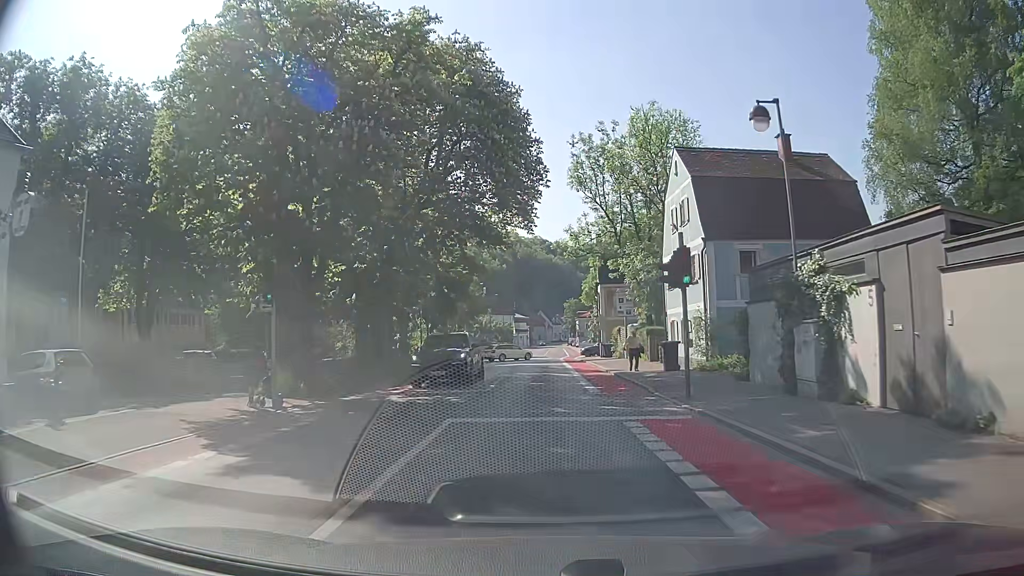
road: tertiary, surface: asphalt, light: Day
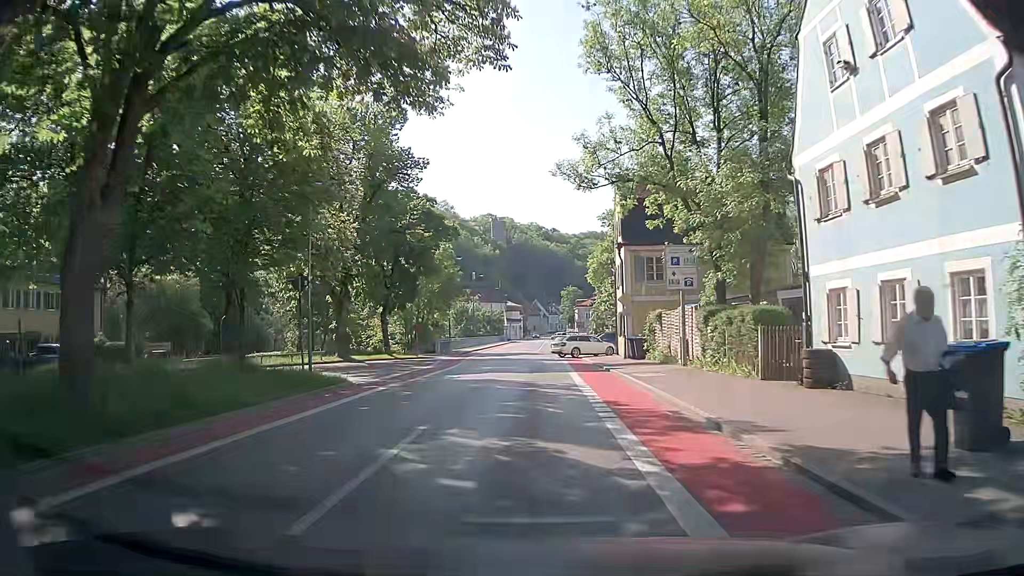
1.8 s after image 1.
(+0.2, +18.4) m; +1°
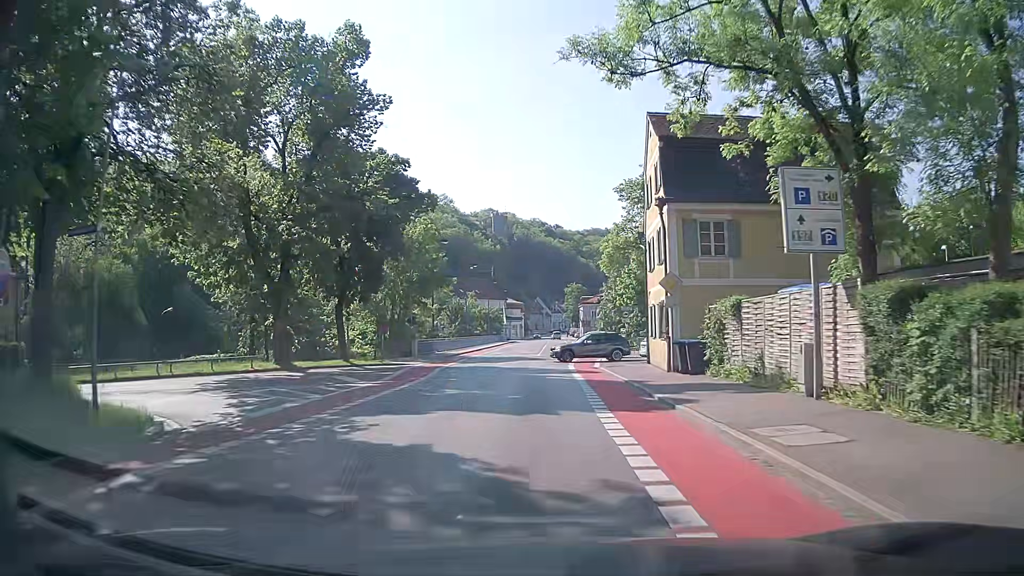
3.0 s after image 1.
(-0.2, +11.4) m; -1°
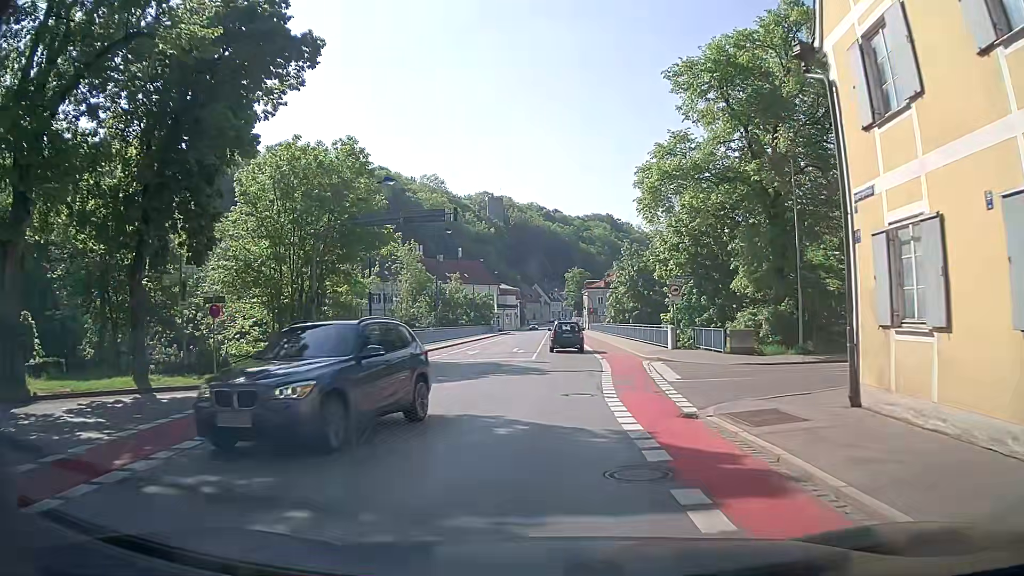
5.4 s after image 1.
(-0.1, +20.2) m; +1°
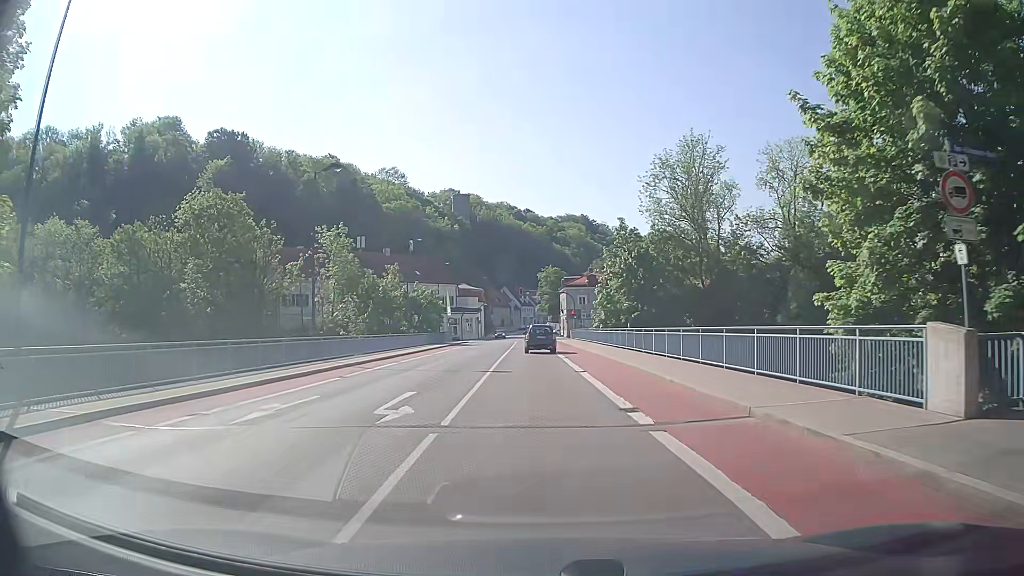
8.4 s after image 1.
(+0.2, +25.4) m; +2°
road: residential
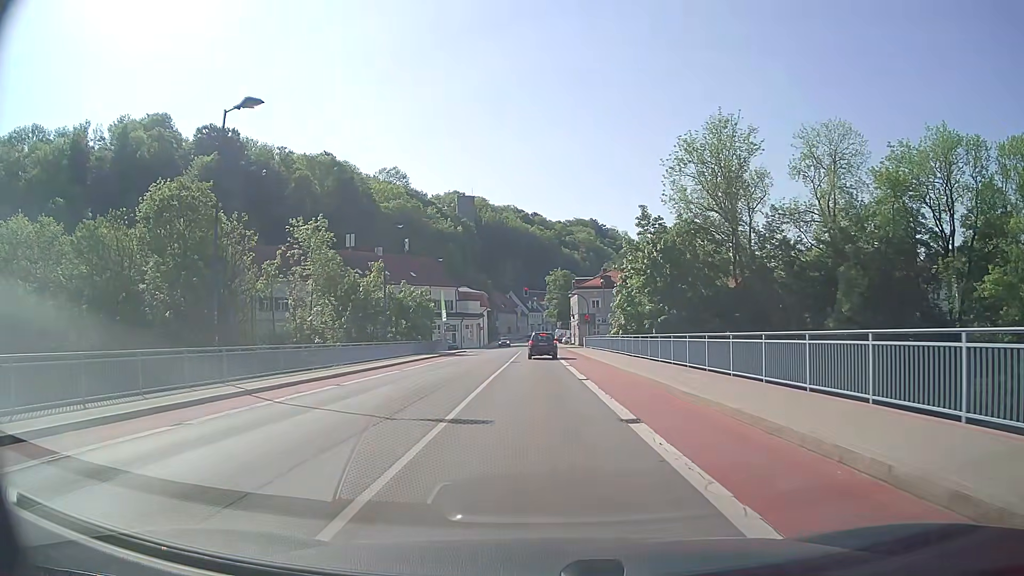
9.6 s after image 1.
(-0.2, +11.1) m; -2°
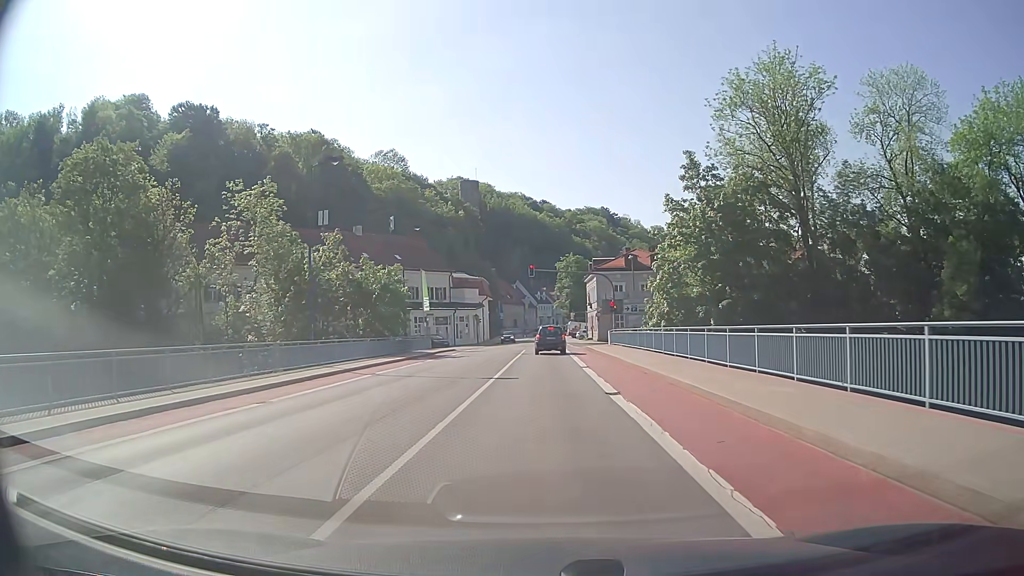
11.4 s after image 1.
(-0.1, +17.2) m; -1°
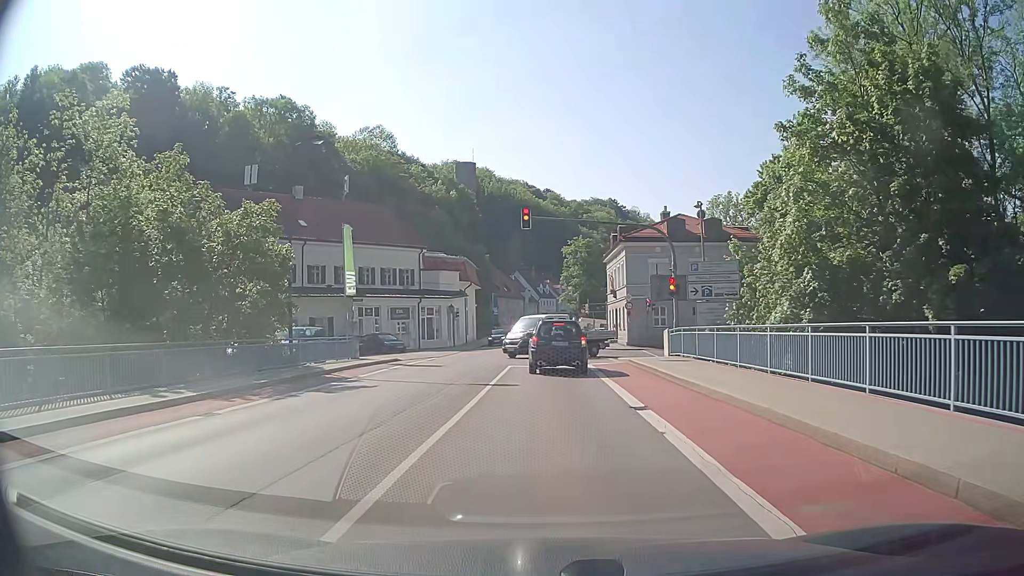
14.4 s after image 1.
(-0.1, +23.6) m; -1°
(0, +10) (0, +20) (+1, +30) (+5, +38) (+15, +39) (+25, +39) (+35, +39) (+45, +38) (+55, +38) (+65, +38) m
